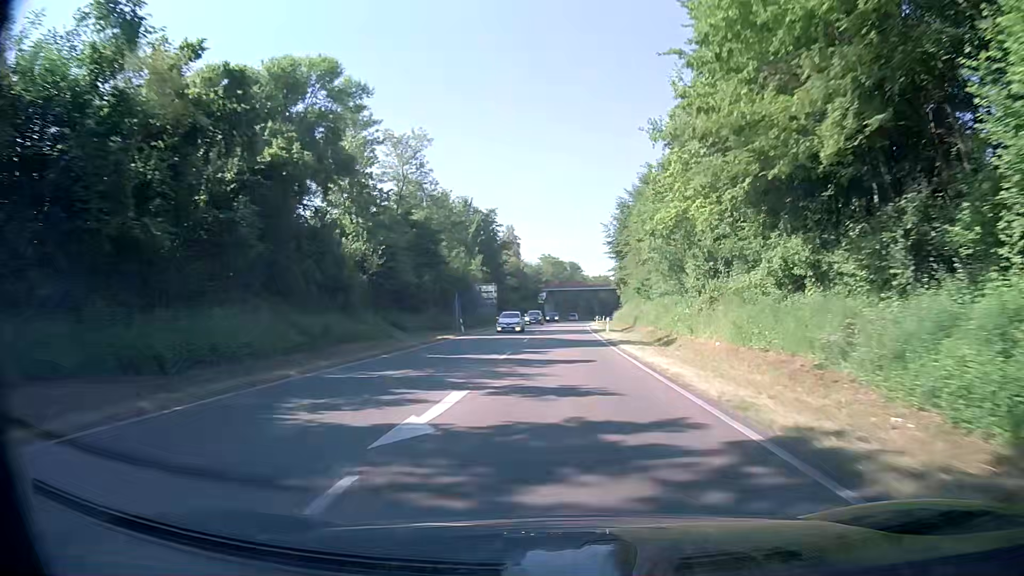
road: primary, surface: asphalt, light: Day
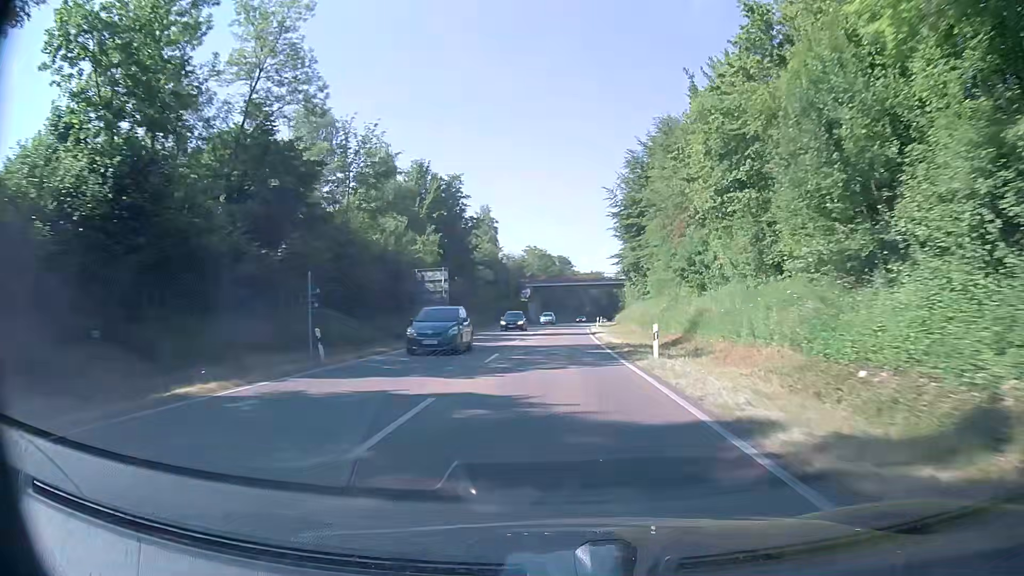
(+0.2, +25.3) m; +1°
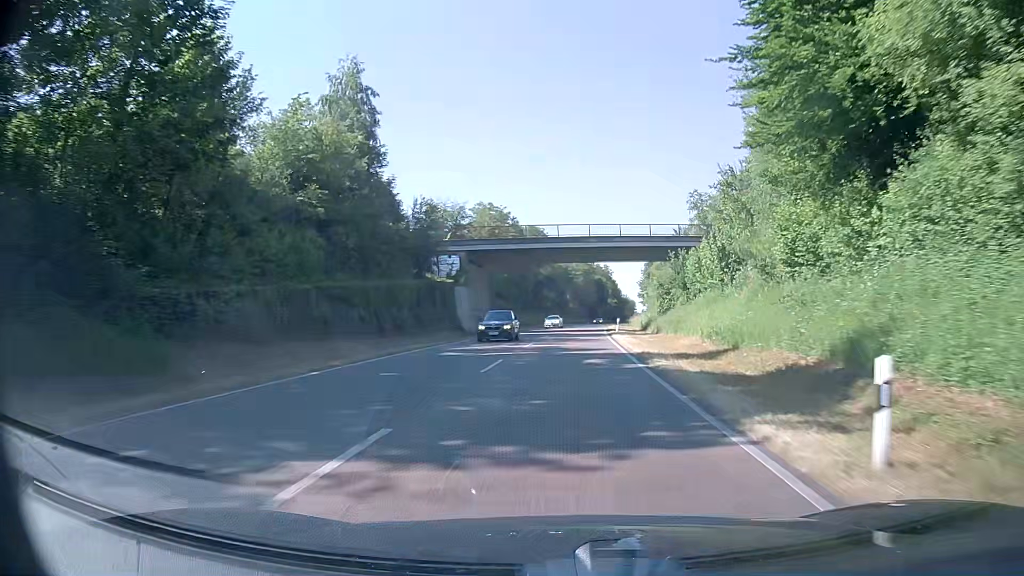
(+0.7, +62.8) m; +1°
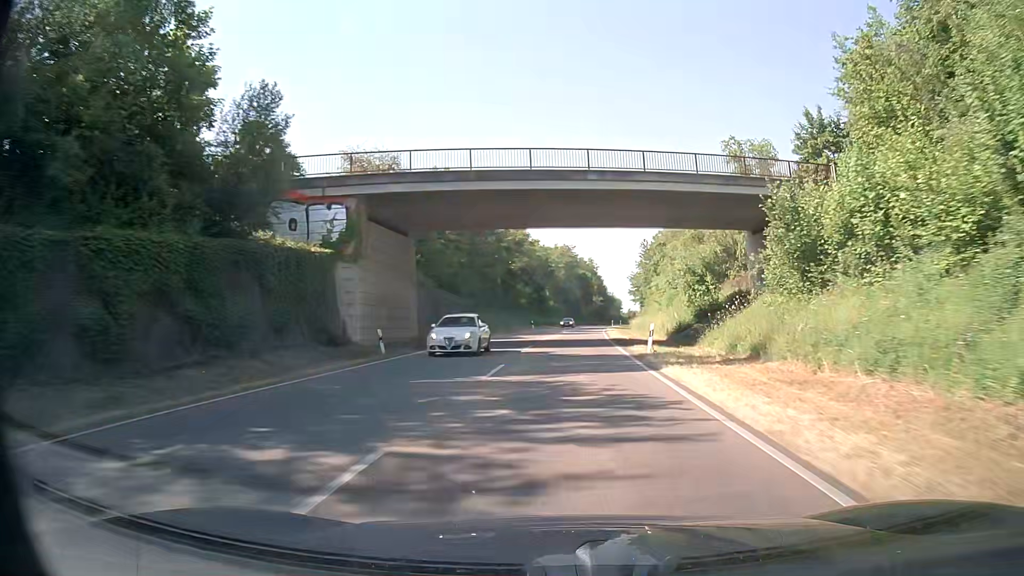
(+0.5, +25.1) m; +2°
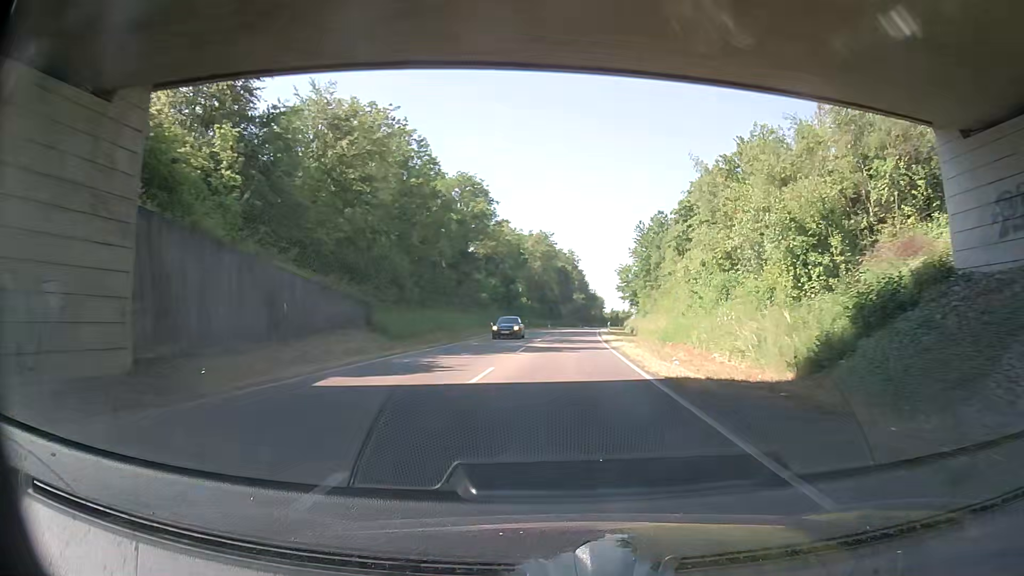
(+0.5, +25.1) m; +2°
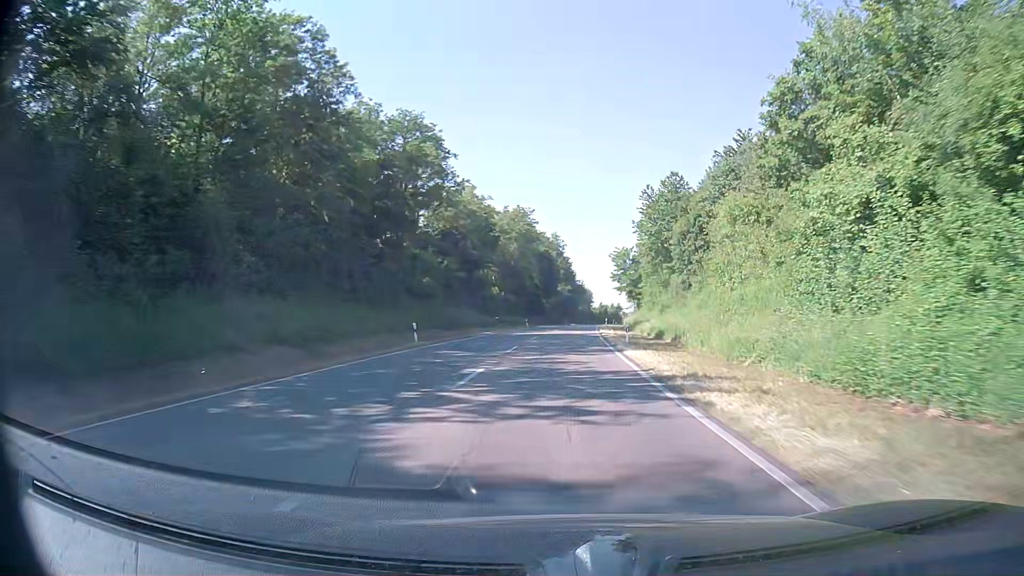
(+0.2, +25.2) m; +1°
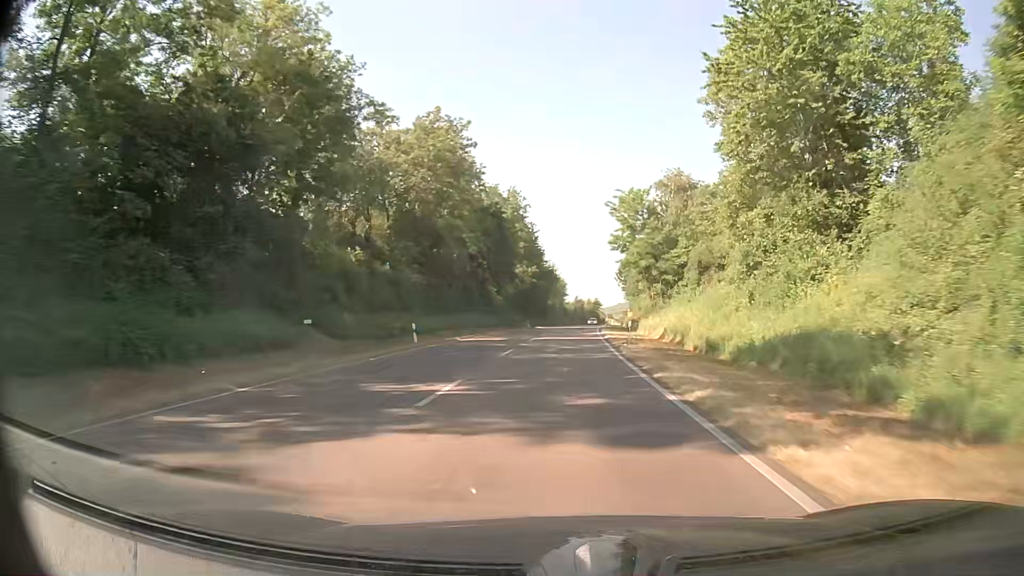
(+1.1, +50.7) m; +3°
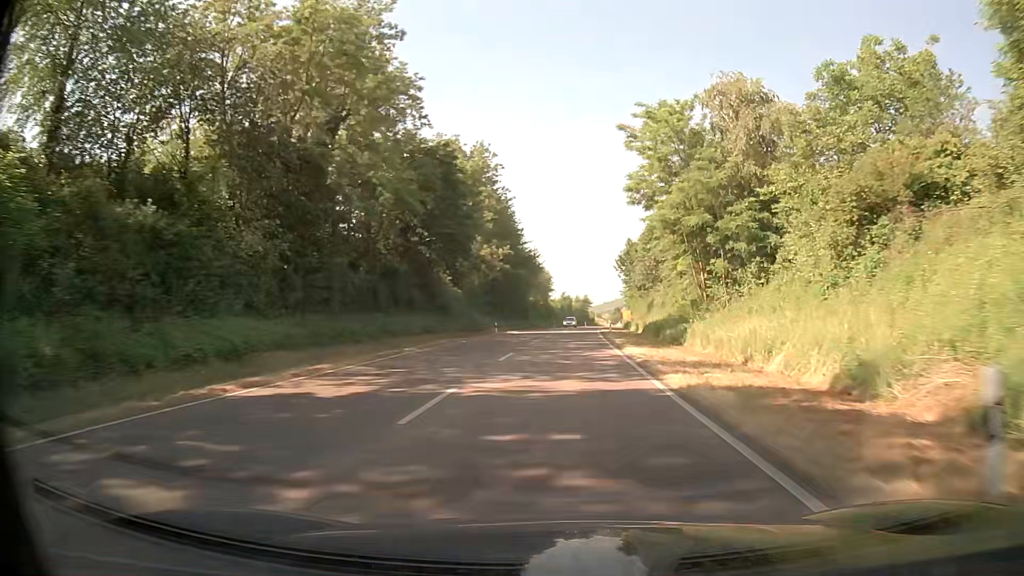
(+0.3, +25.6) m; +1°
